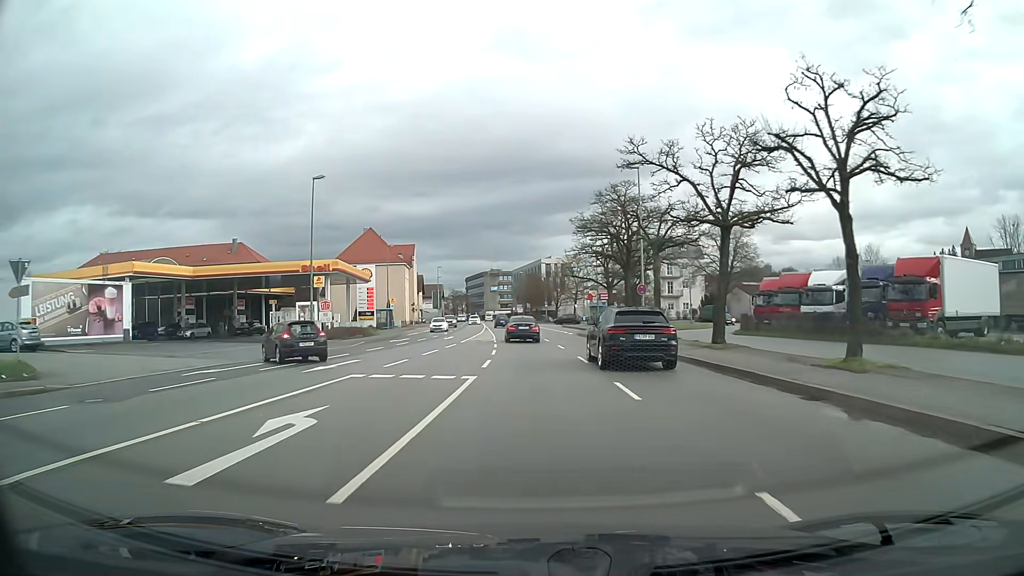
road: primary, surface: asphalt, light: Day
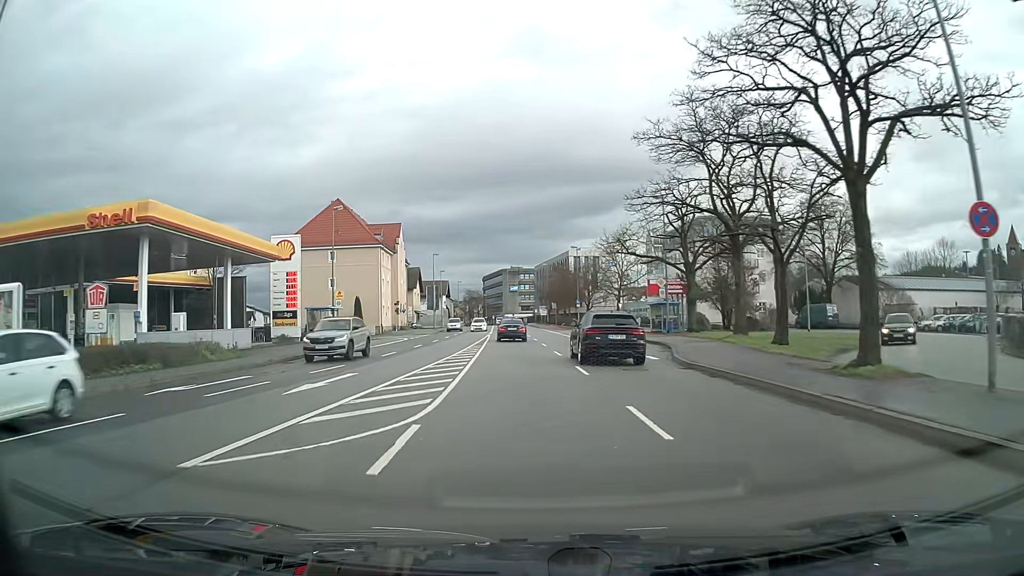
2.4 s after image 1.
(-0.5, +30.4) m; -2°
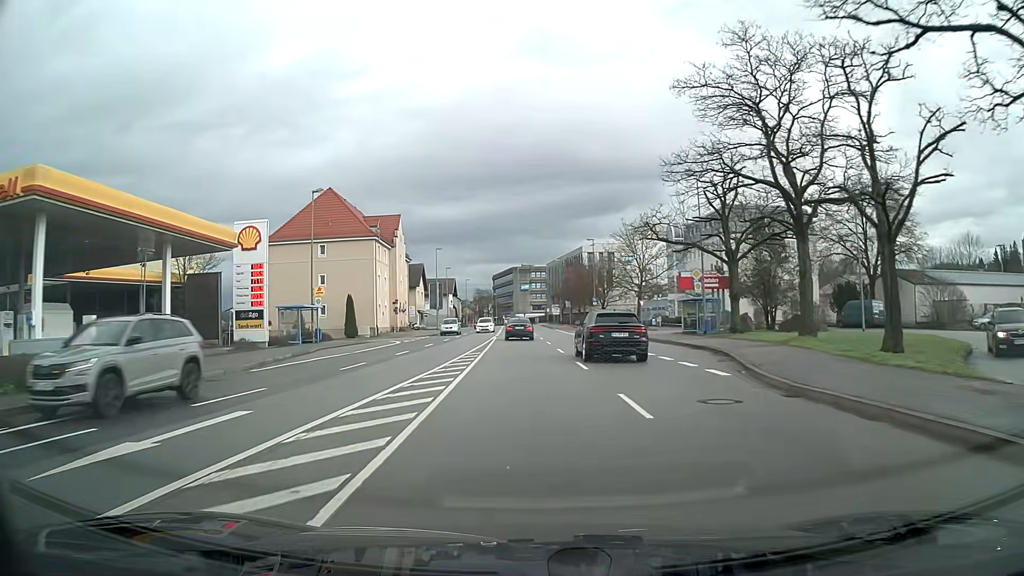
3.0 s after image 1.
(-0.1, +7.6) m; -1°
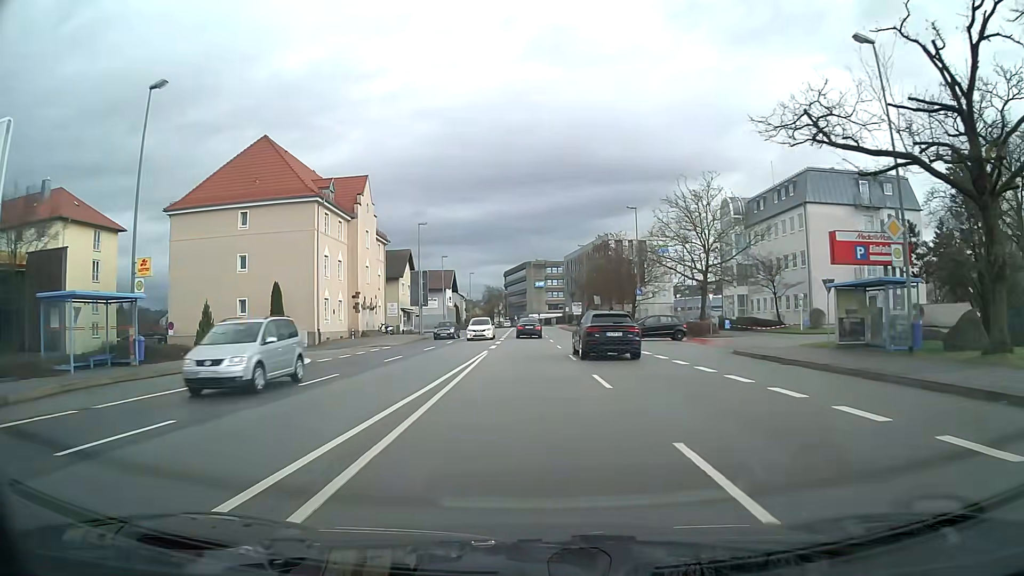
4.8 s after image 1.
(-0.3, +22.8) m; -1°
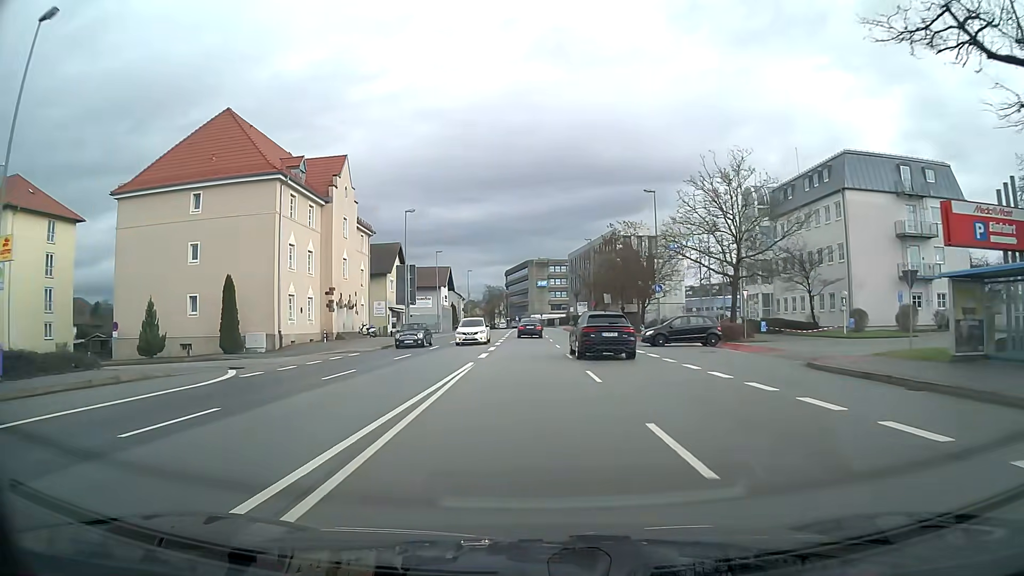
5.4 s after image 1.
(0.0, +7.6) m; 0°
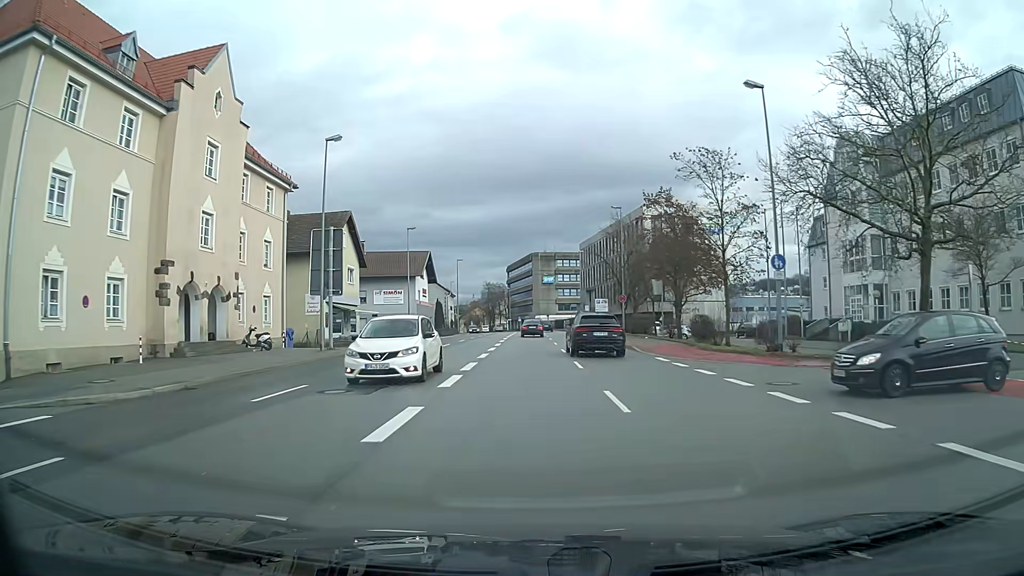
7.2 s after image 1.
(-0.1, +22.8) m; 0°
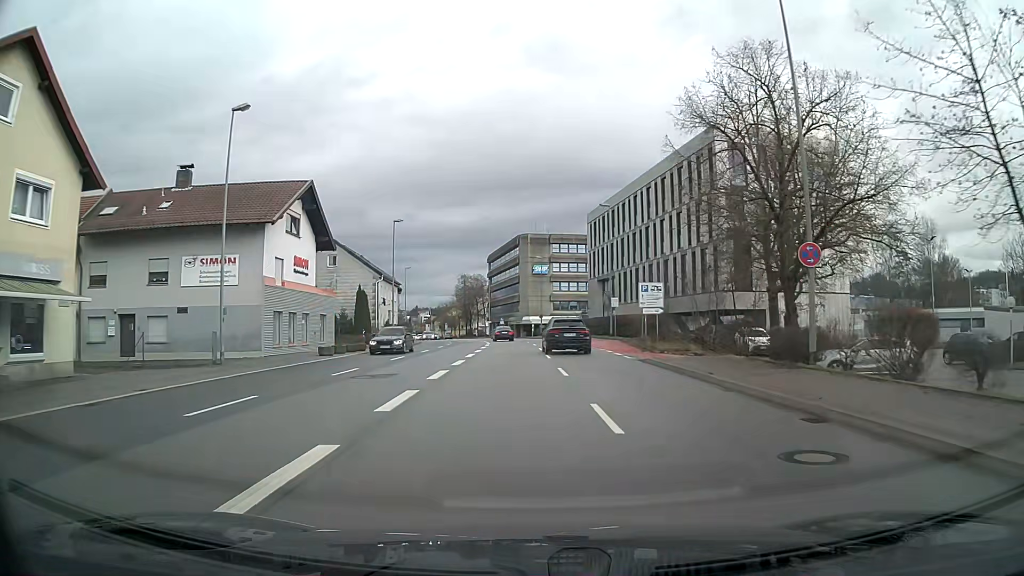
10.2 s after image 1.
(+0.1, +38.0) m; +2°
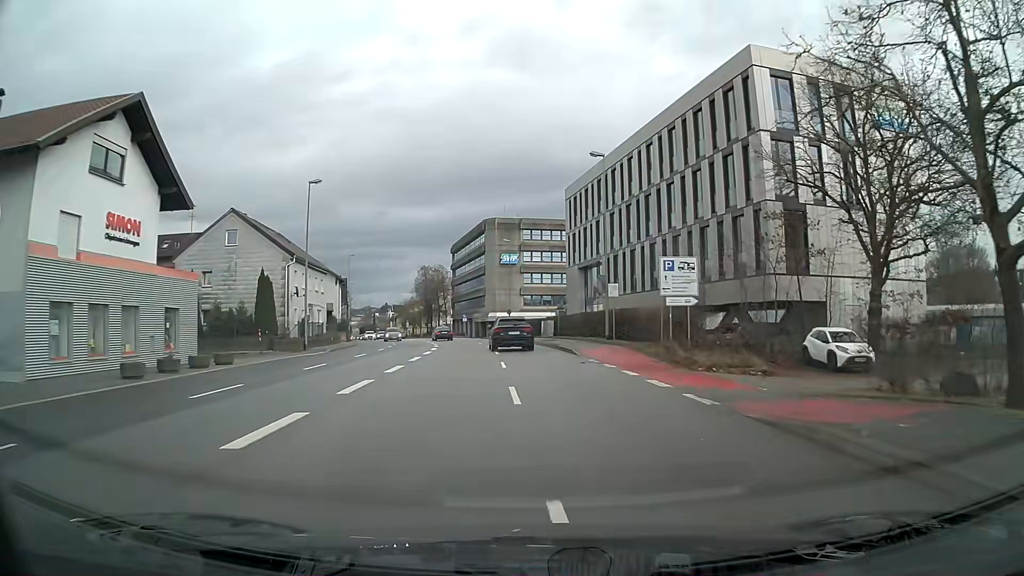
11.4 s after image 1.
(+0.3, +15.2) m; +2°
(0, +10) (0, +20) (-1, +30) (-2, +40) (-3, +50) (-5, +60) (-7, +69) (-10, +79) (-12, +89) (-15, +98) m
